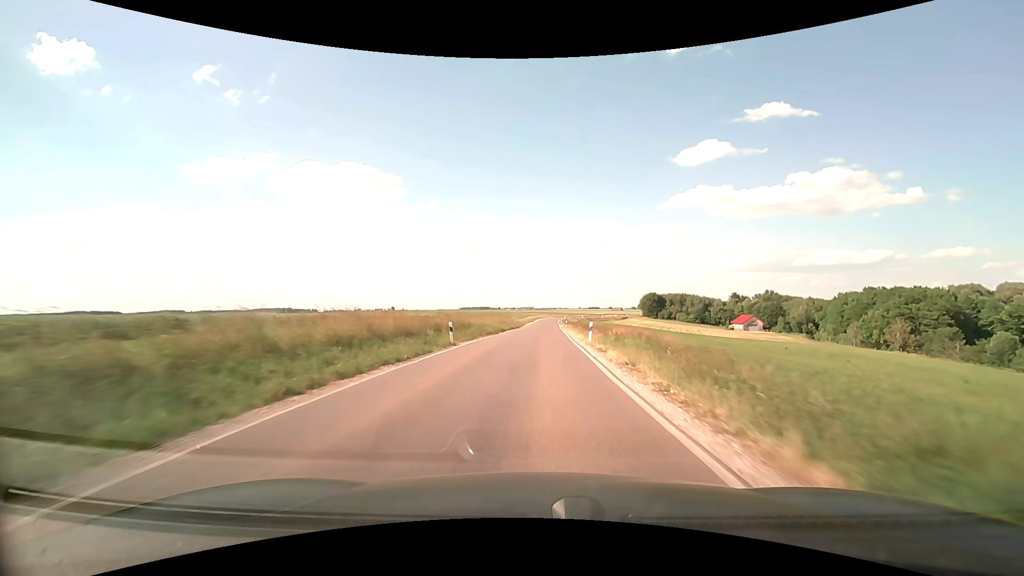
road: secondary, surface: asphalt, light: Day
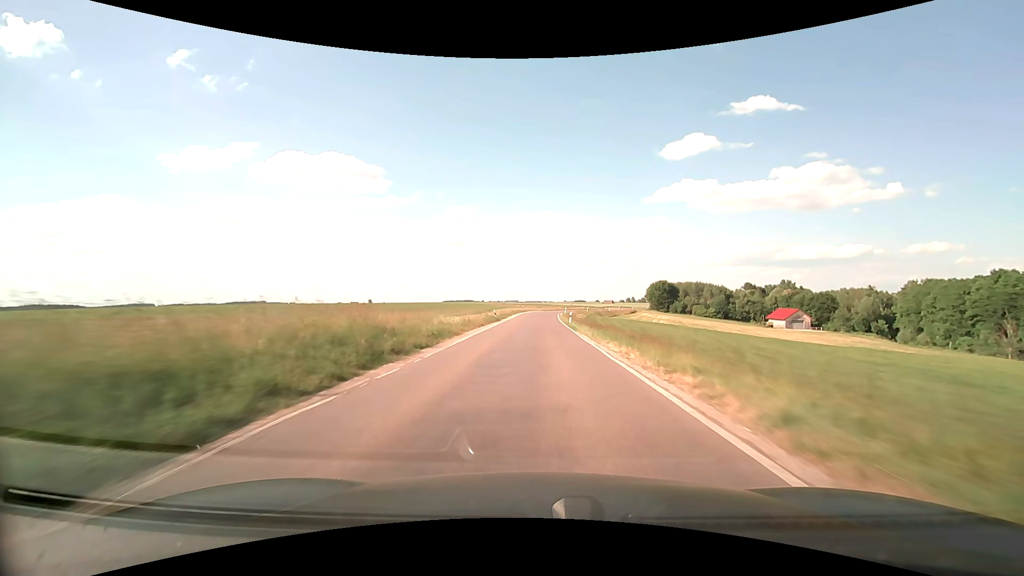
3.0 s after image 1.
(+1.3, +66.3) m; +2°
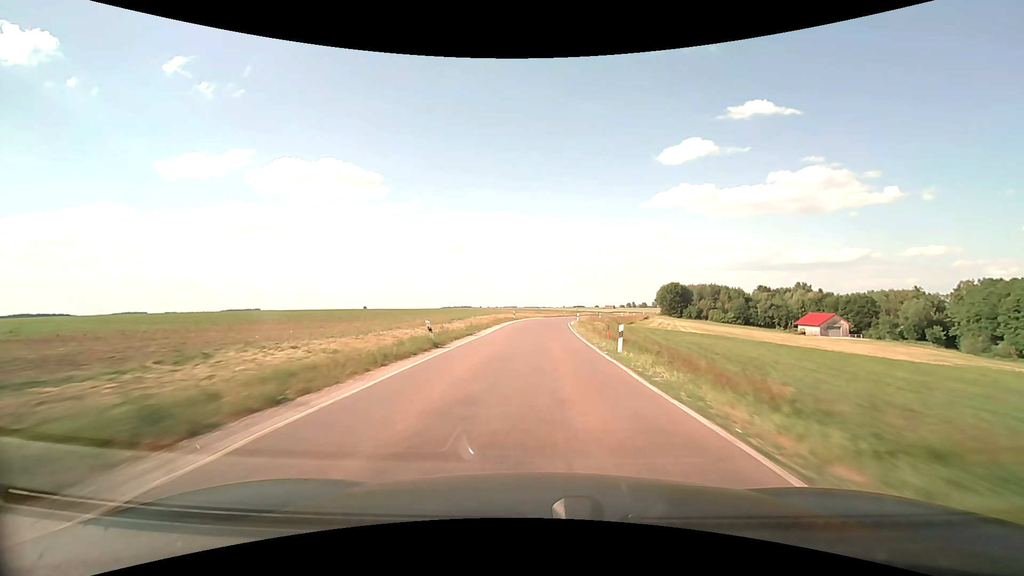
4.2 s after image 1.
(0.0, +27.1) m; 0°
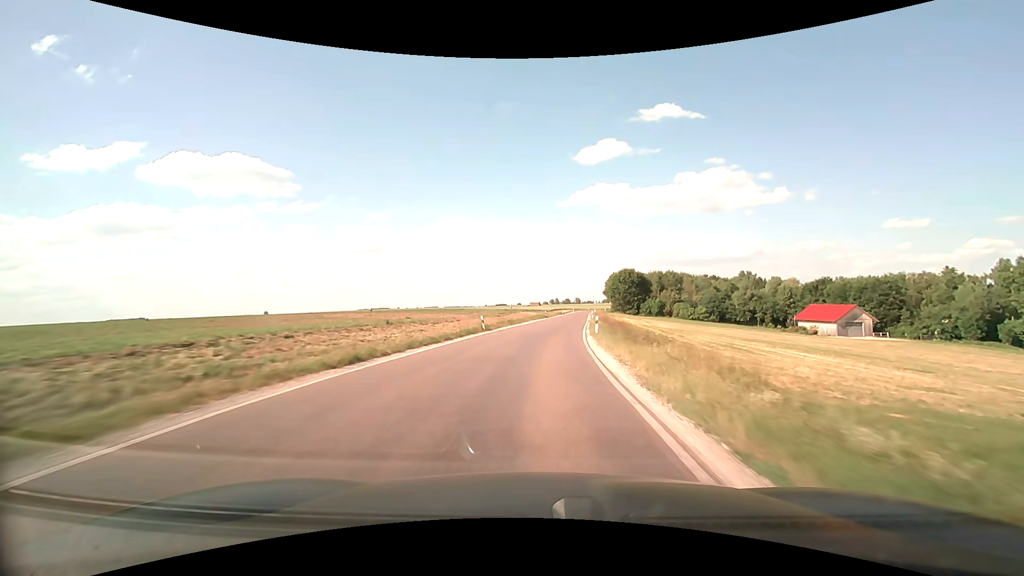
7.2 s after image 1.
(+3.4, +67.1) m; +8°
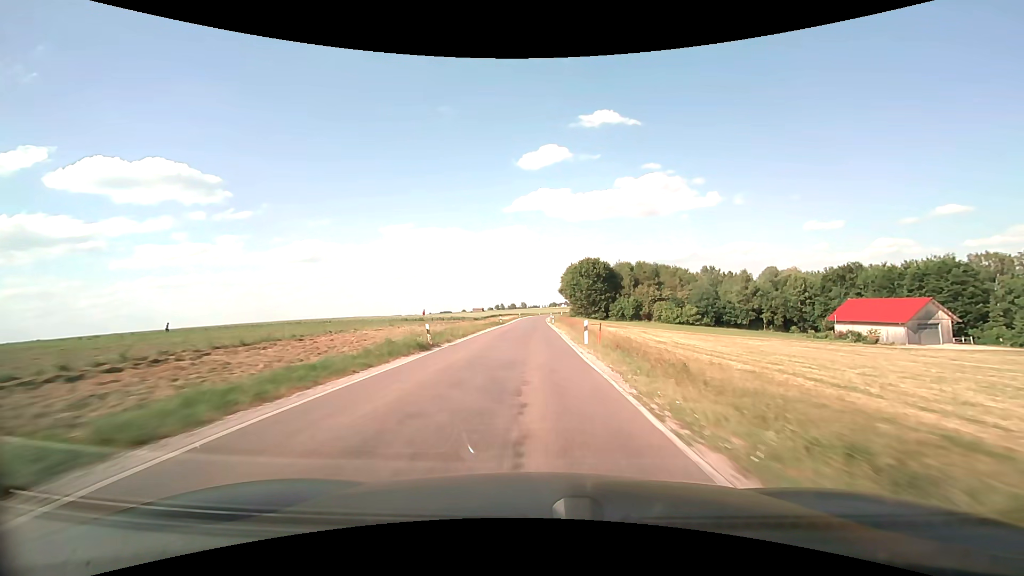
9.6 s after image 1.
(+3.8, +51.8) m; +7°
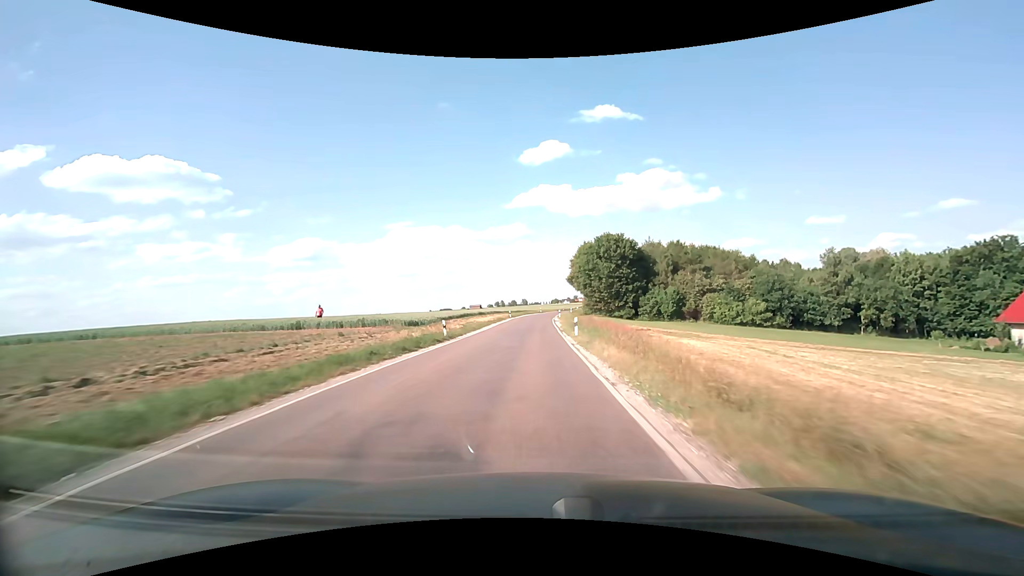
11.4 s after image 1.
(+0.2, +38.9) m; 0°
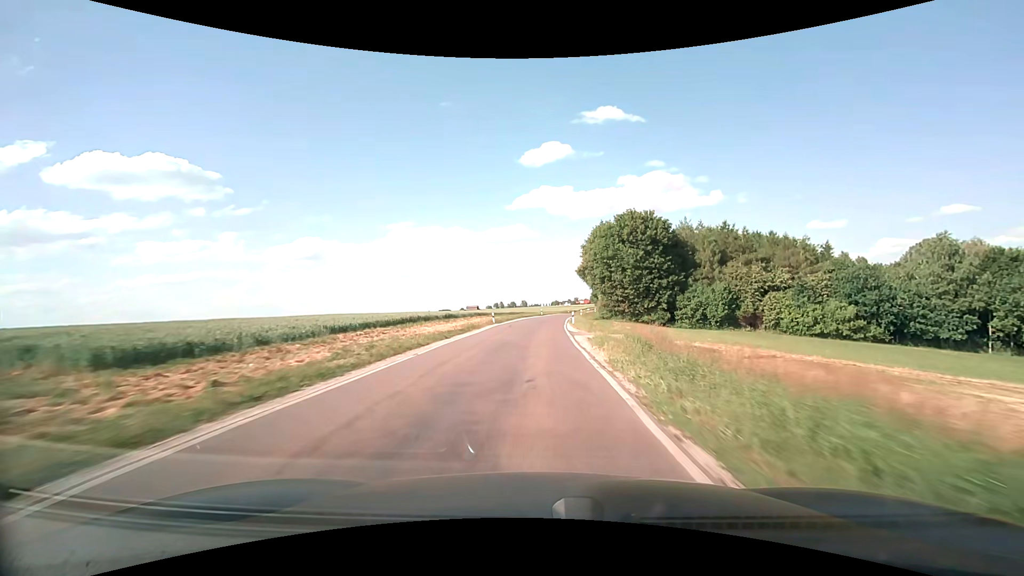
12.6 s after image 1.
(-0.2, +25.6) m; 0°
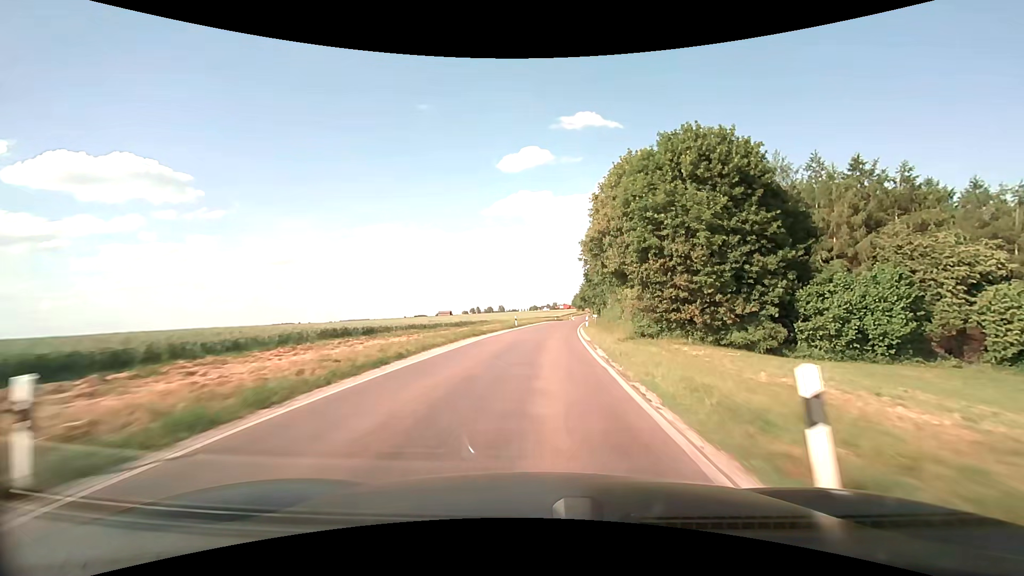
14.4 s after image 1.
(+0.6, +37.7) m; +3°
(0, +10) (0, +20) (+1, +30) (+2, +40) (+3, +50) (+4, +60) (+5, +70) (+6, +80) (+7, +90) (+9, +100) m
